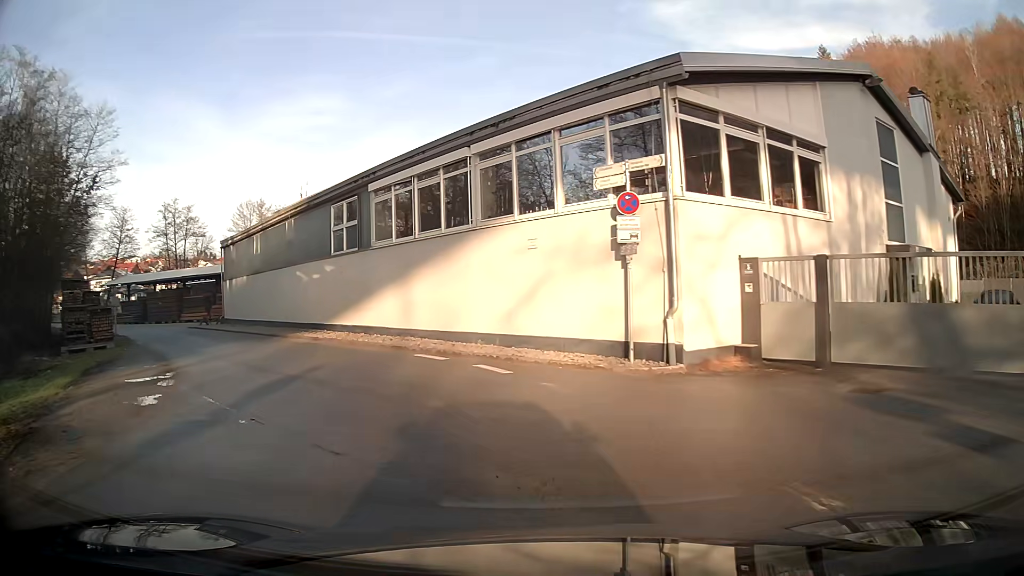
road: residential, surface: asphalt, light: Day
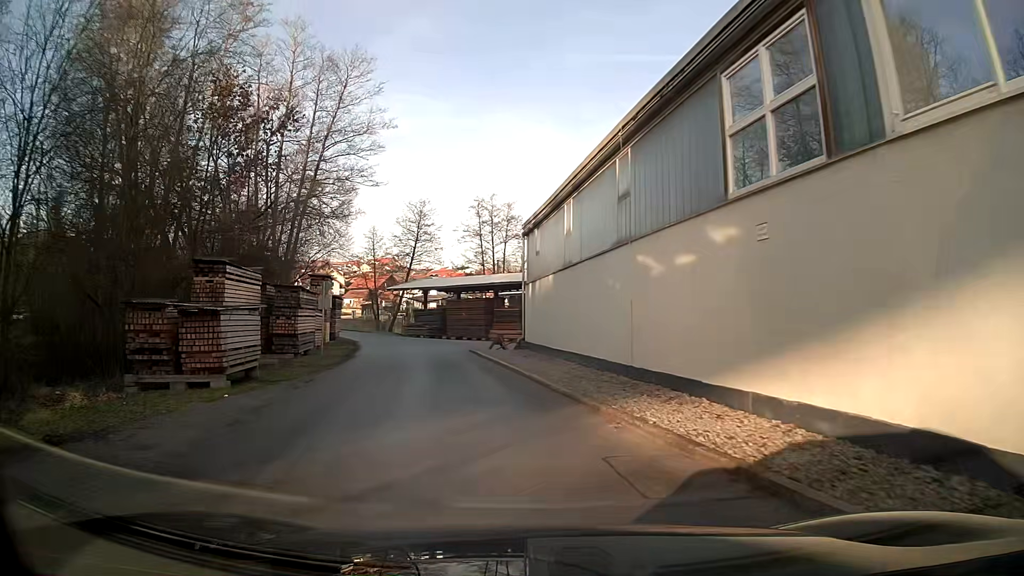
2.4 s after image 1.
(-4.4, +15.3) m; -29°
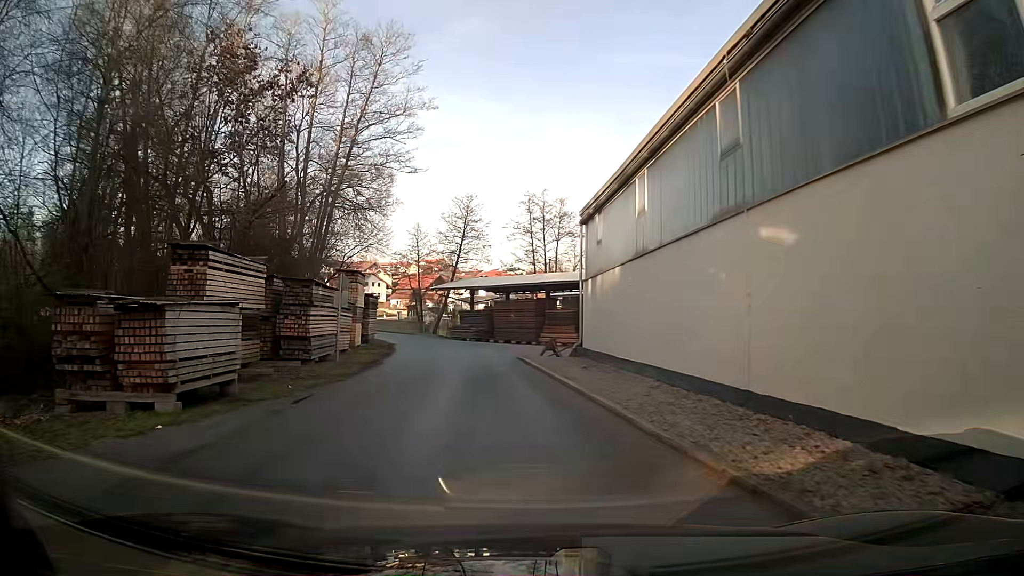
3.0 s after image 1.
(-0.2, +4.3) m; -4°
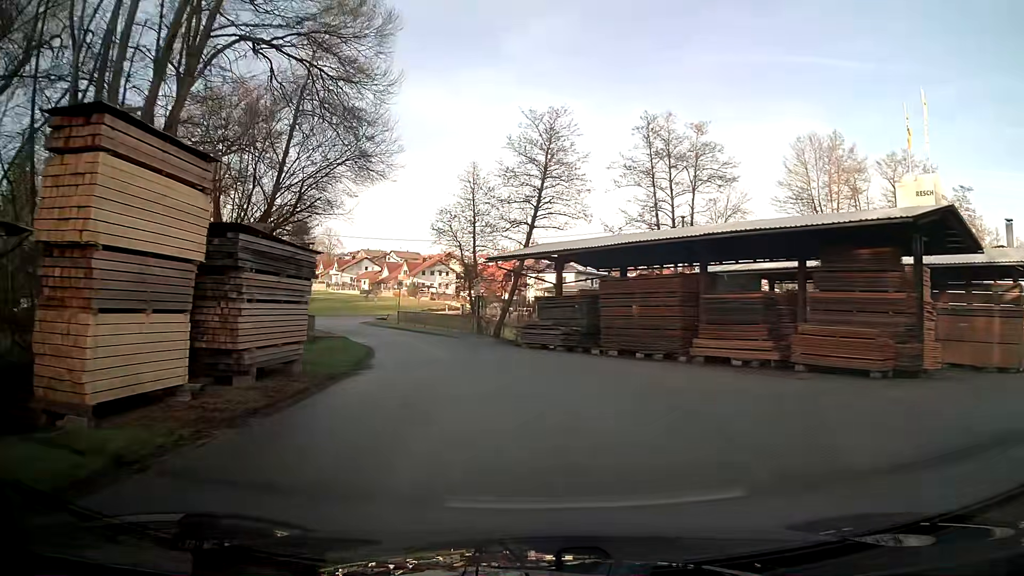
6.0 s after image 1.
(-1.7, +26.4) m; -6°
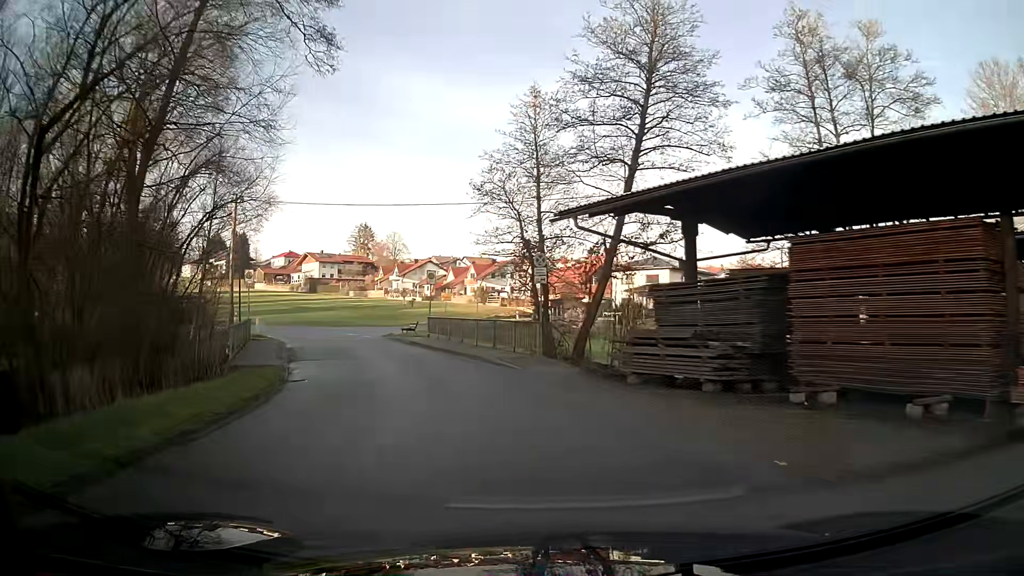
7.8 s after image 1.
(-1.0, +16.7) m; -8°
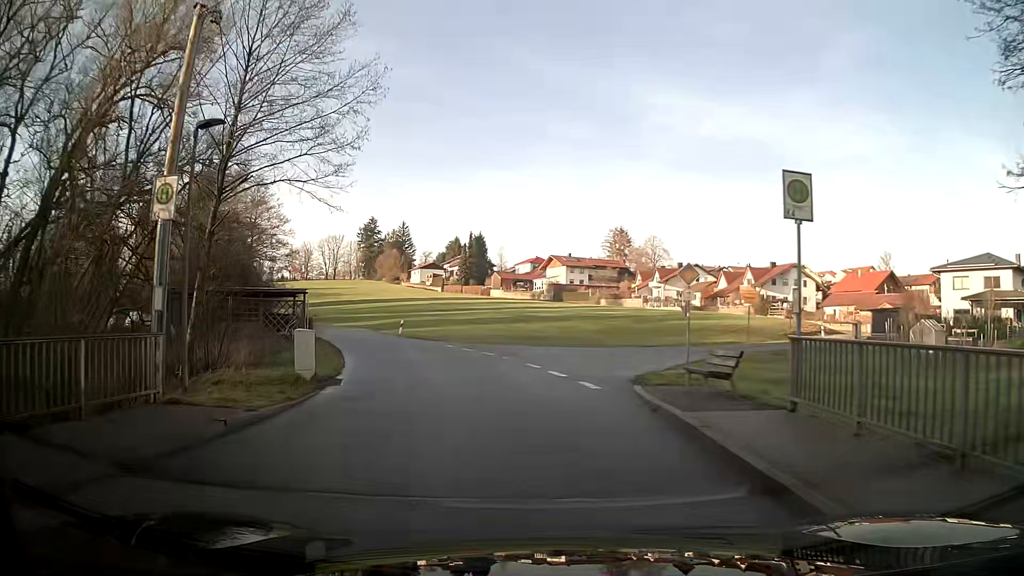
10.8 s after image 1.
(-4.6, +23.6) m; -21°
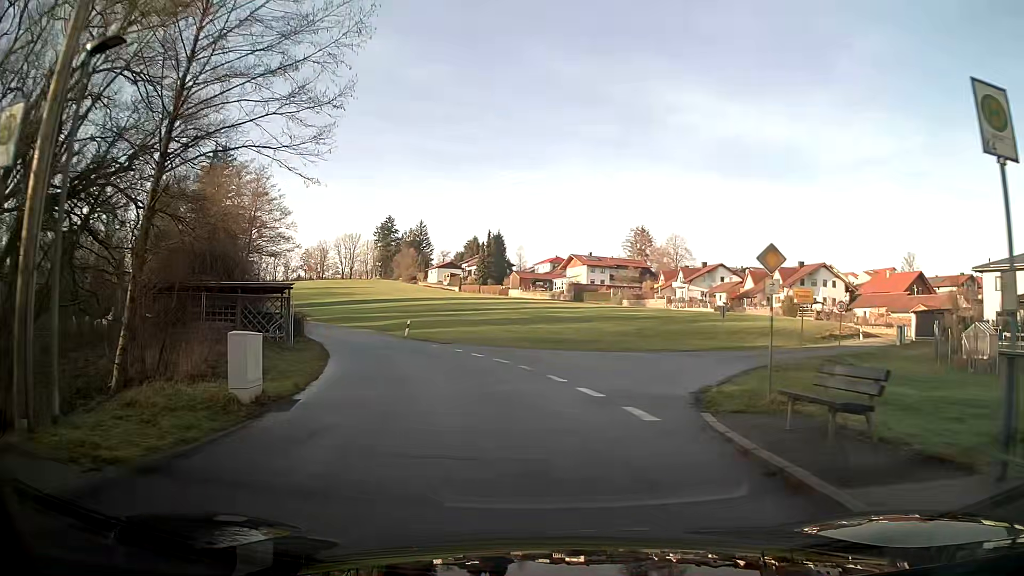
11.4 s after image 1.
(0.0, +4.2) m; 0°
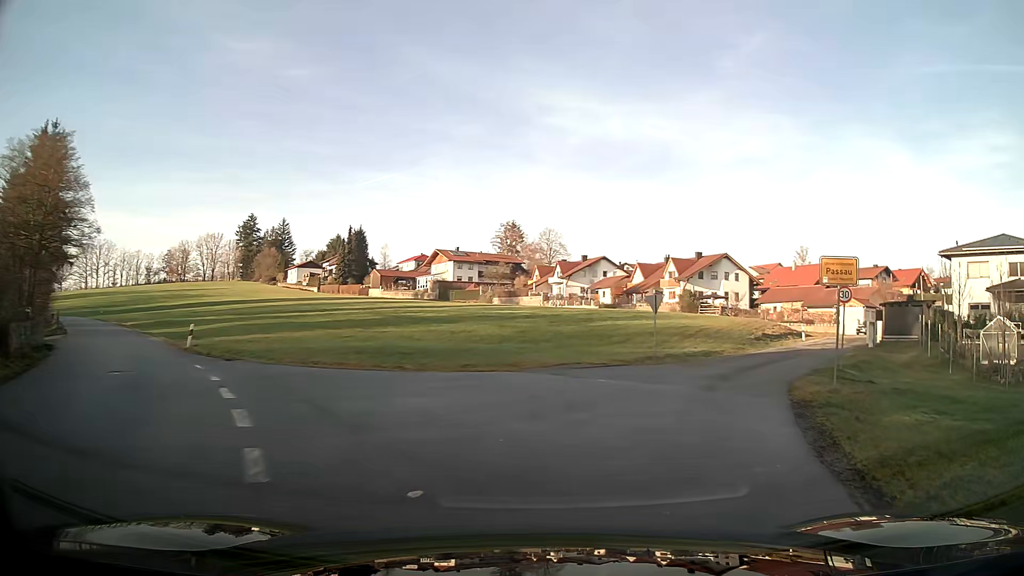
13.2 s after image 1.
(+1.1, +12.7) m; +14°
(+1, +10) (+5, +19) (+10, +28) (+15, +37) (+21, +45) (+27, +52) (+34, +60) (+41, +67) (+49, +72) (+58, +77) m
